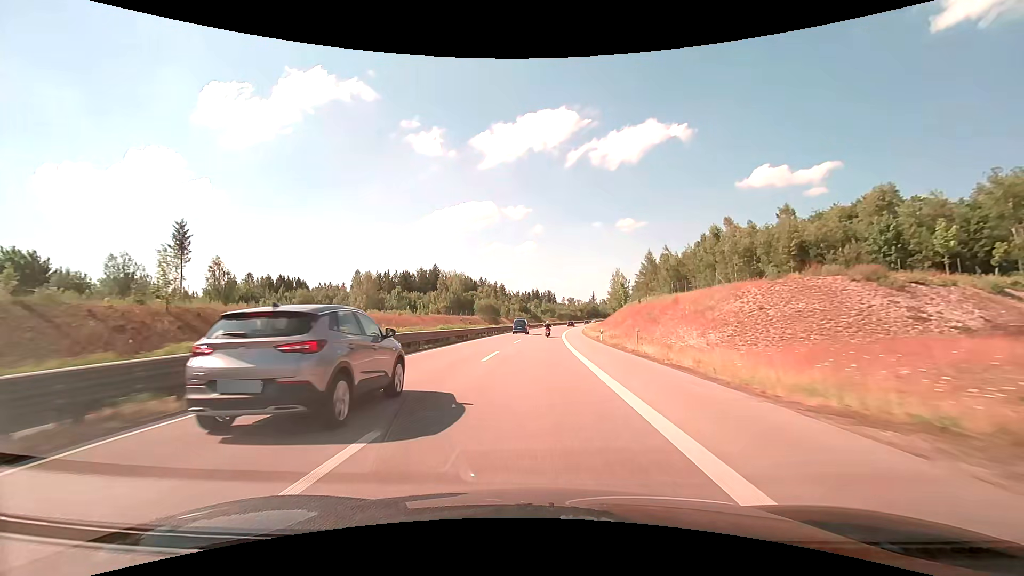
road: trunk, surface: asphalt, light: Day
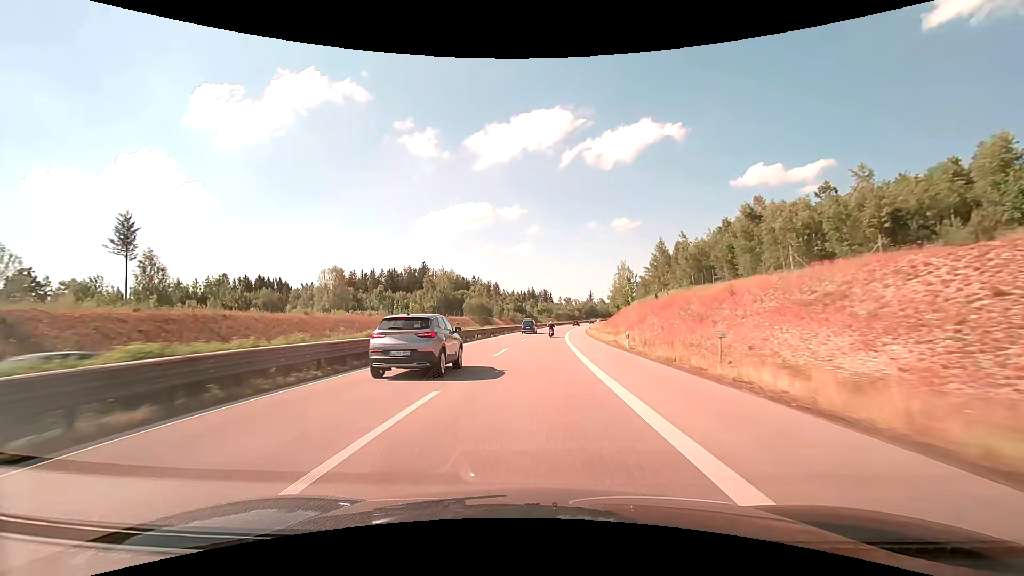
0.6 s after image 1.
(+0.1, +14.2) m; 0°
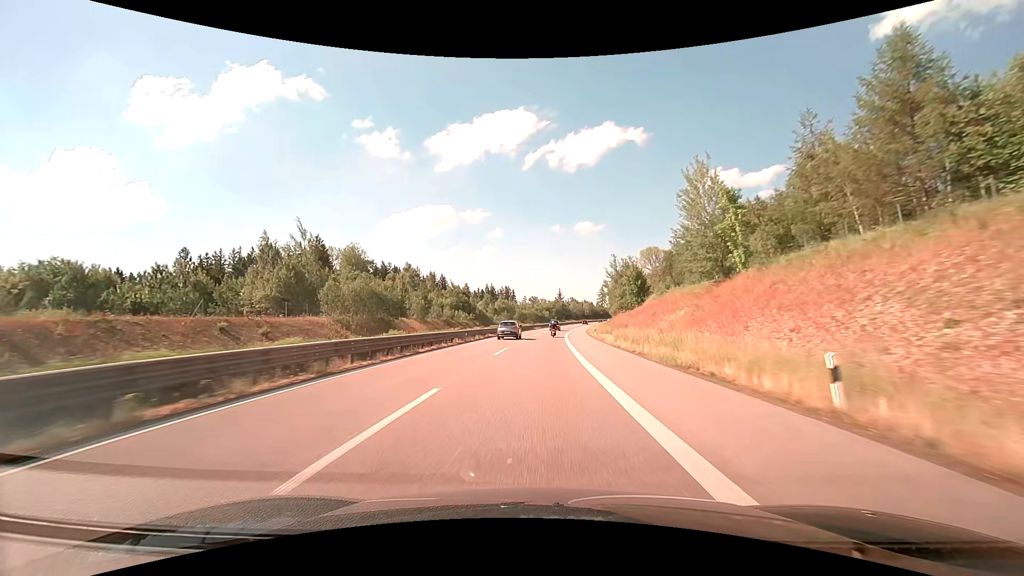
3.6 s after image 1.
(+2.5, +70.8) m; +4°
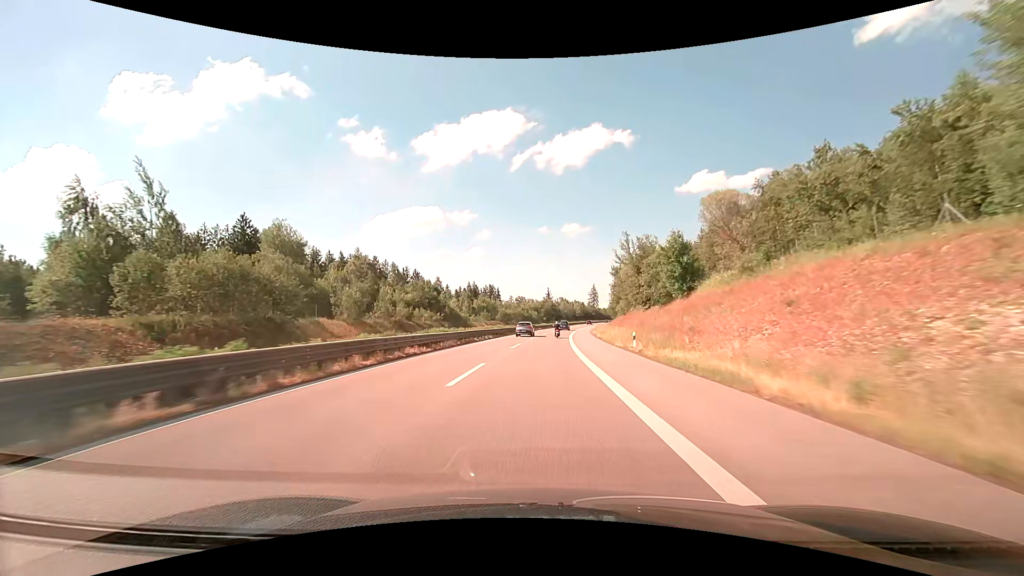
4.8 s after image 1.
(+0.3, +28.8) m; +1°
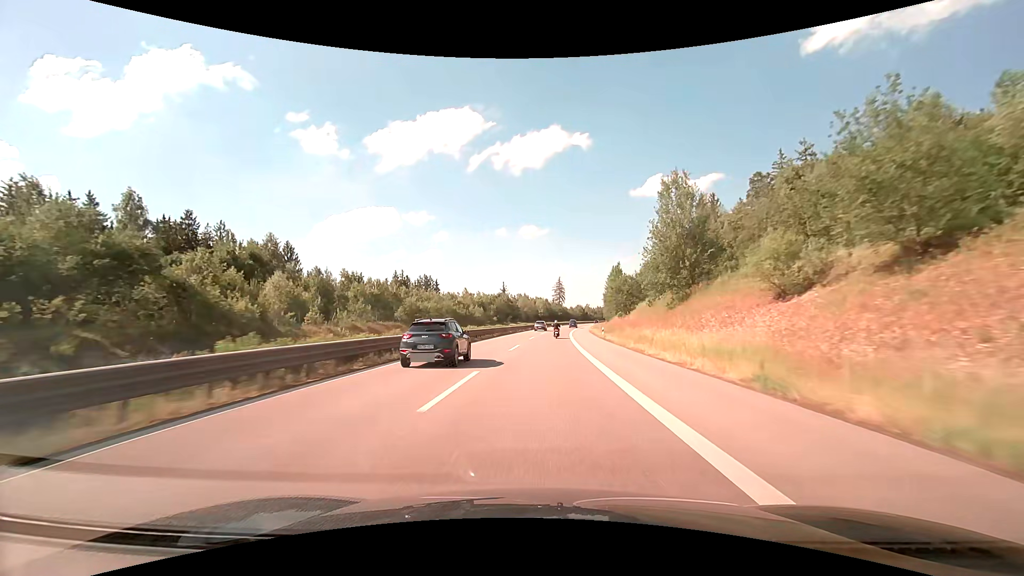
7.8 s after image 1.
(+3.1, +75.0) m; +5°
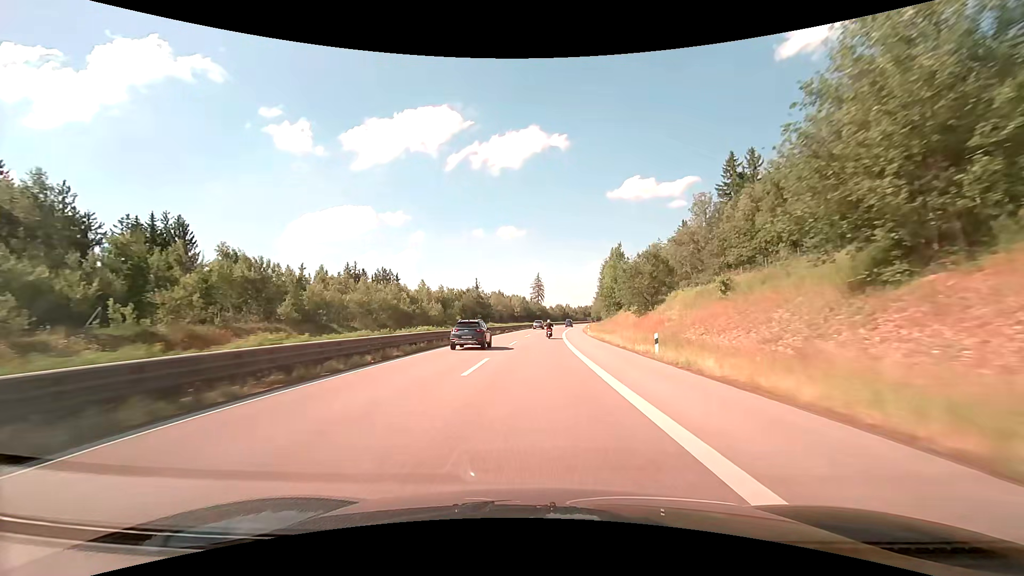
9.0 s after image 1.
(+0.5, +30.4) m; +2°
